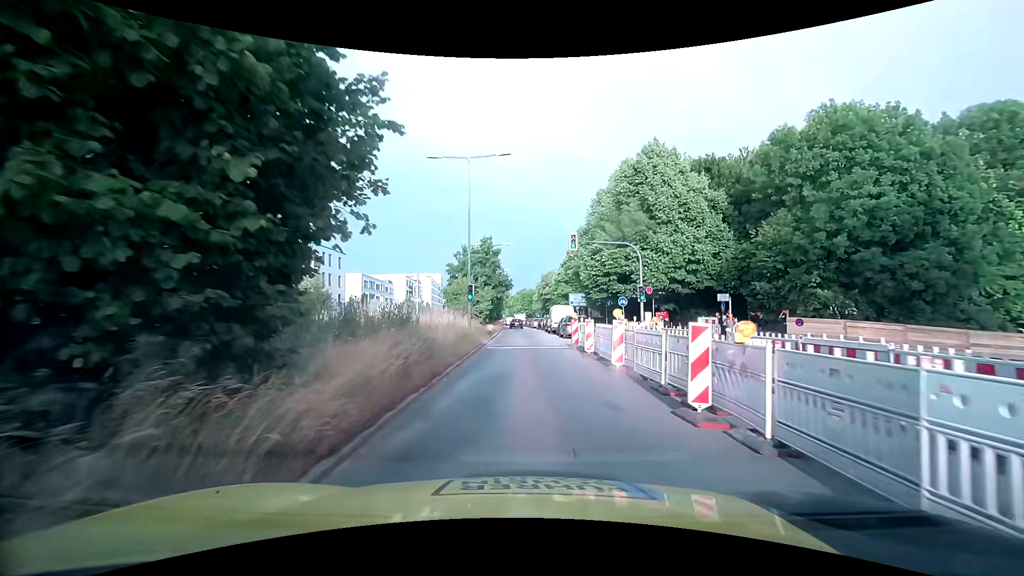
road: secondary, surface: asphalt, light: Day
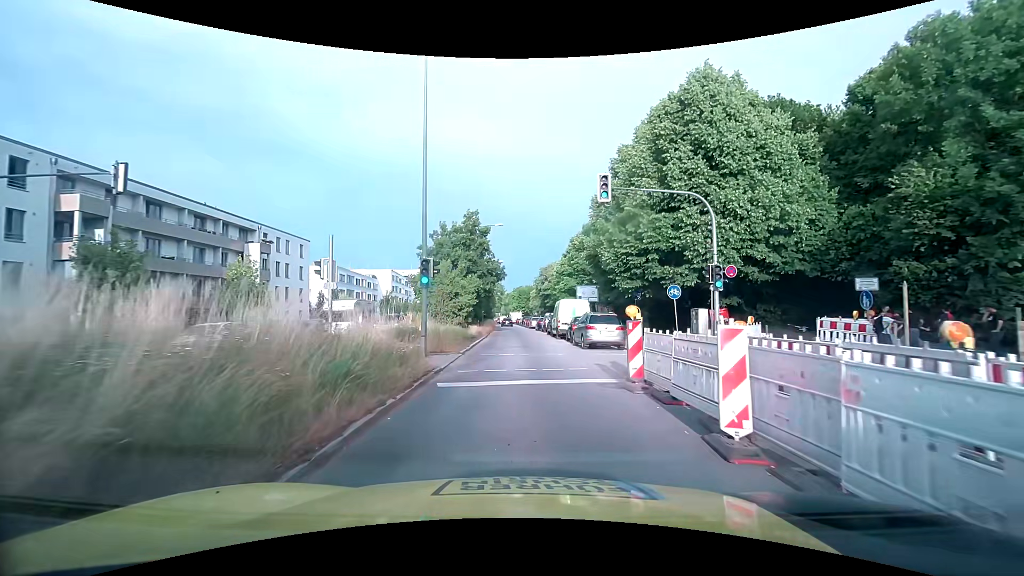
(0.0, +11.9) m; 0°
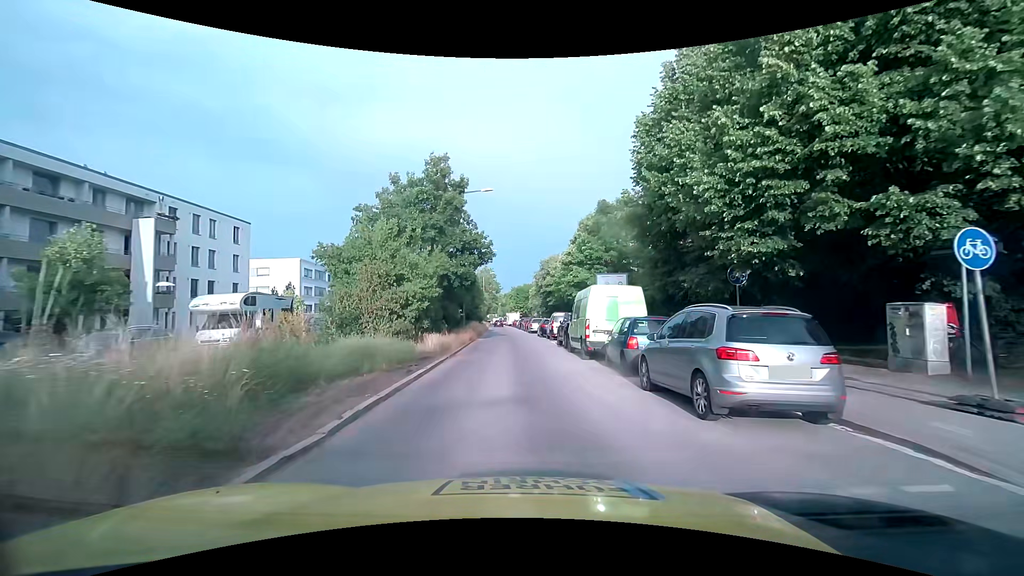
(+0.2, +14.3) m; +1°
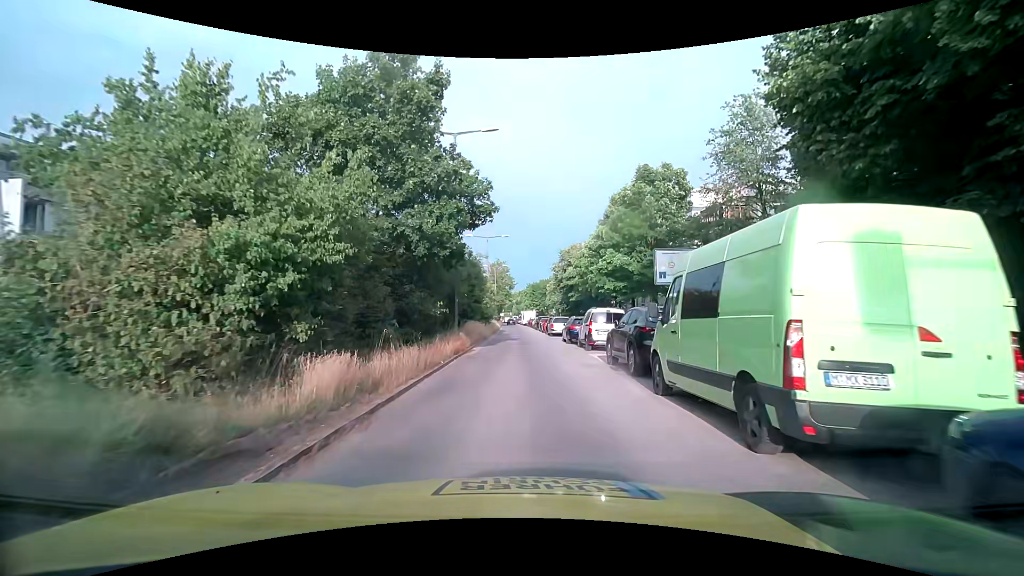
(-0.3, +11.6) m; -2°
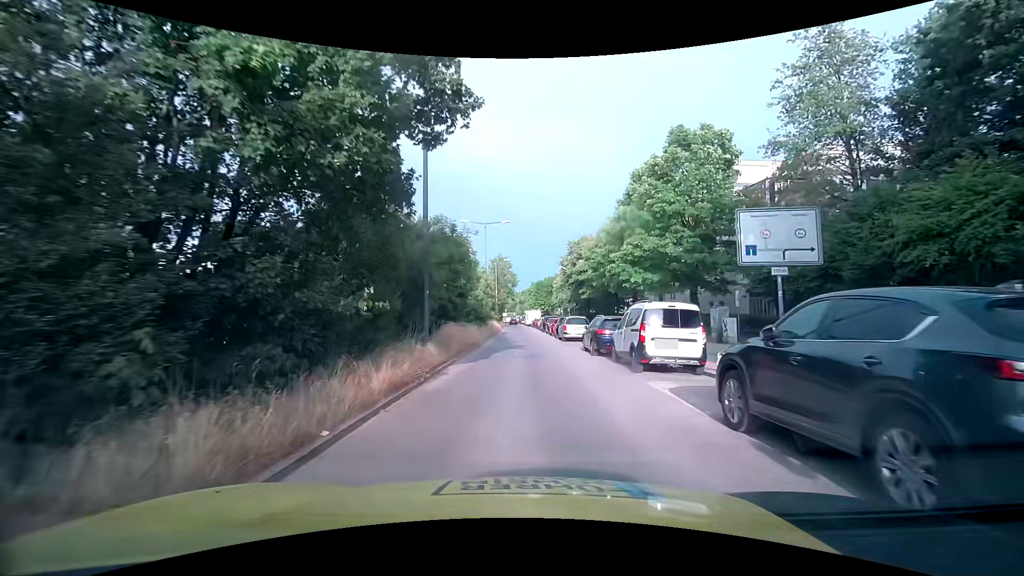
(0.0, +8.4) m; -1°
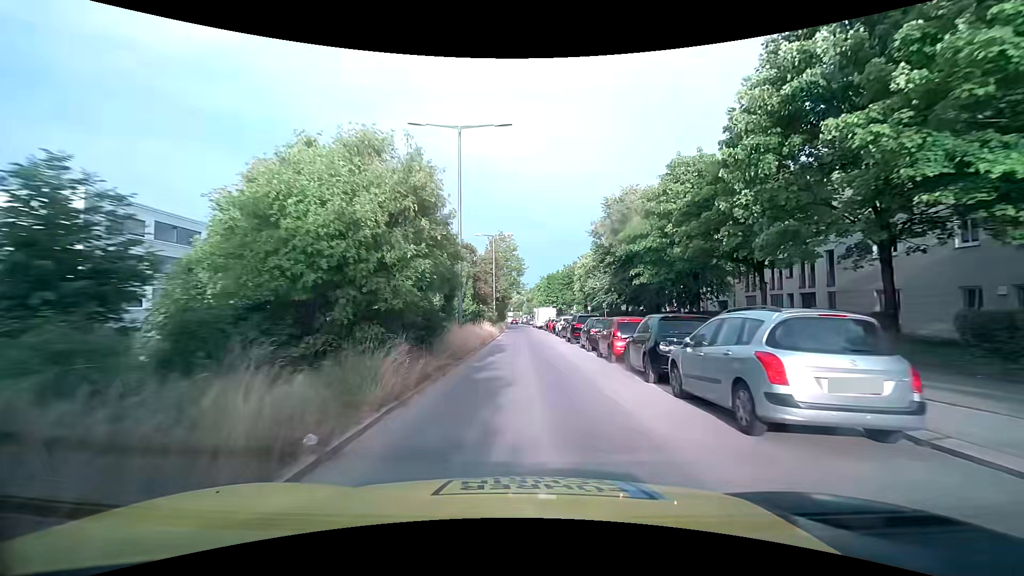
(0.0, +24.3) m; 0°
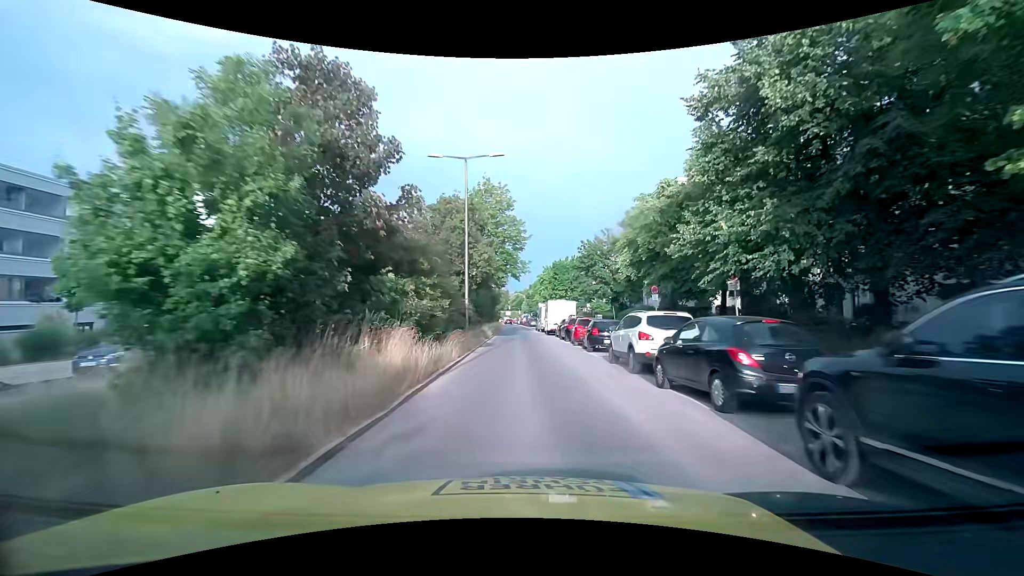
(-0.1, +26.6) m; 0°
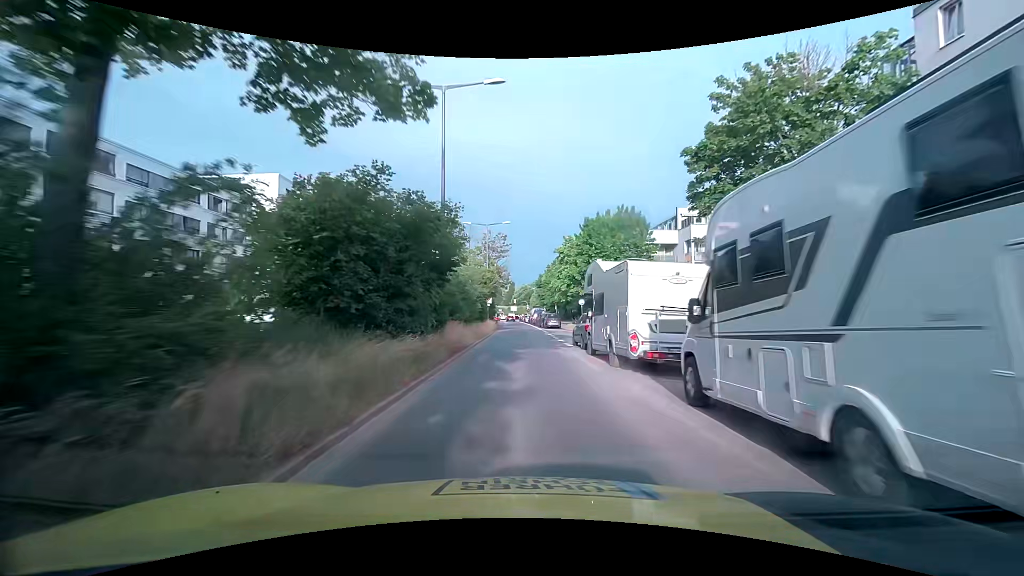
(-0.2, +39.8) m; -1°
(0, +10) (0, +20) (-1, +30) (-1, +40) (-1, +50) (-1, +60) (-1, +70) (-2, +80) (-3, +90) (-4, +100) m
